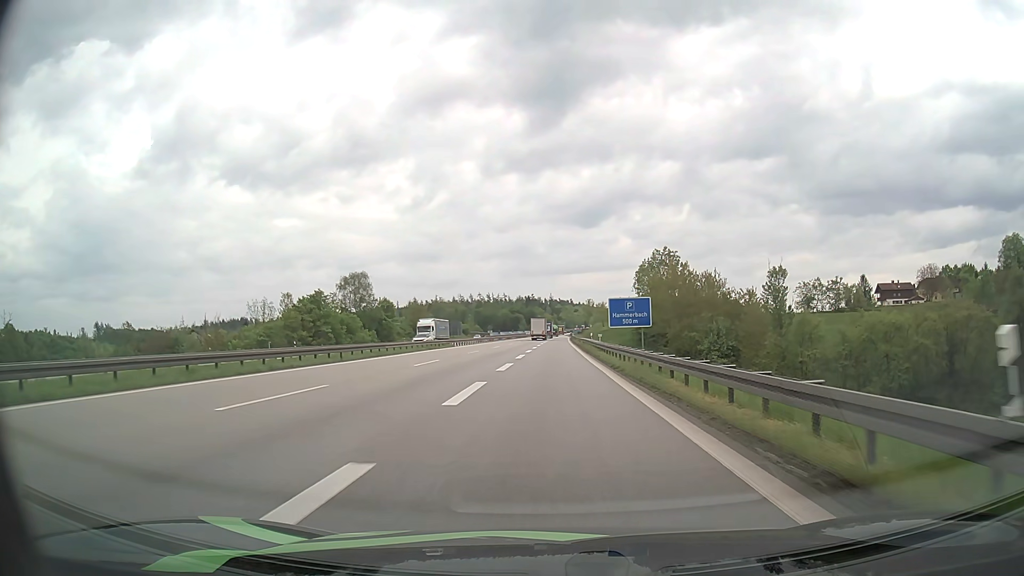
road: motorway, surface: asphalt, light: Day
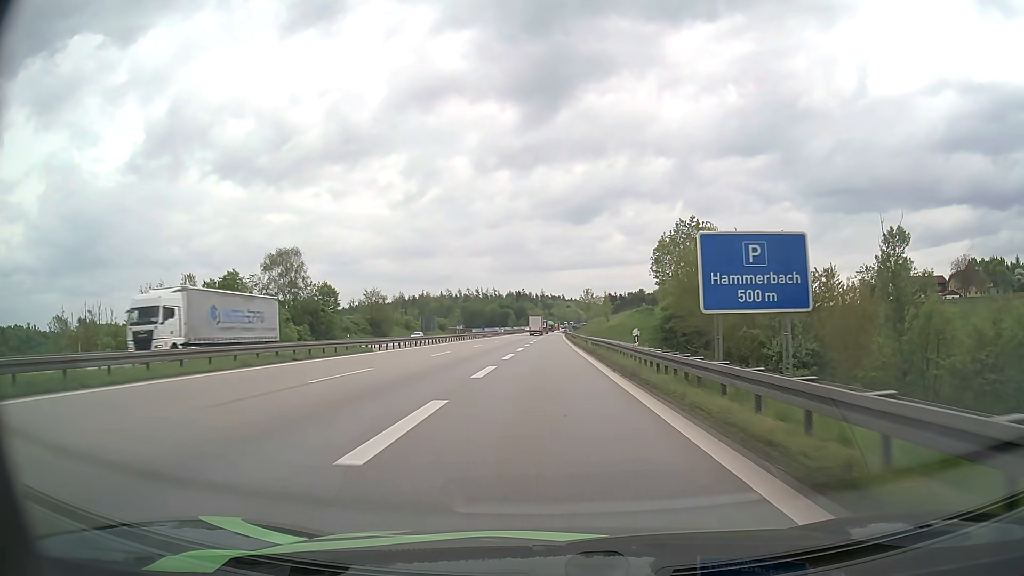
(+0.3, +30.6) m; +1°
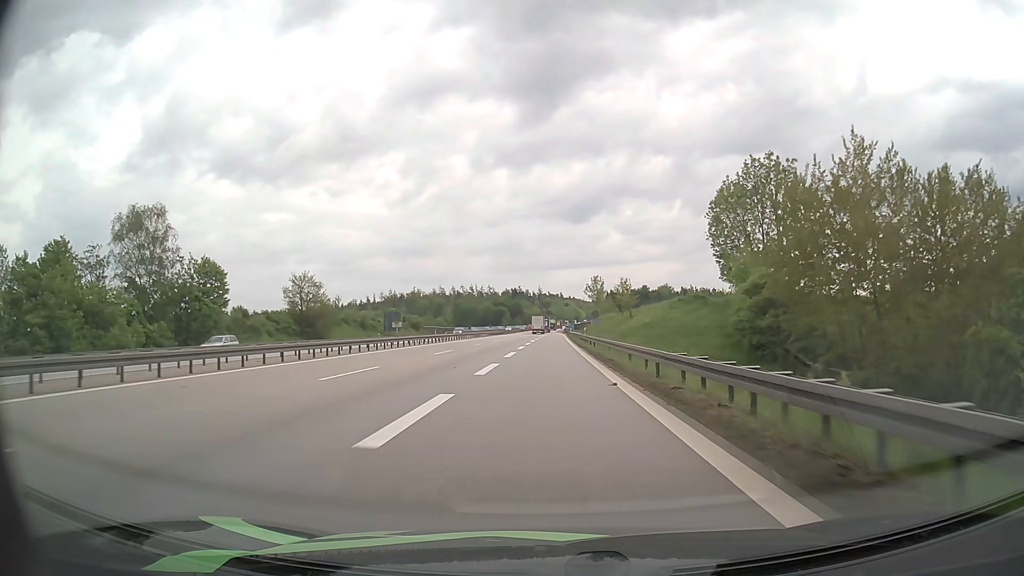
(+0.1, +35.2) m; 0°
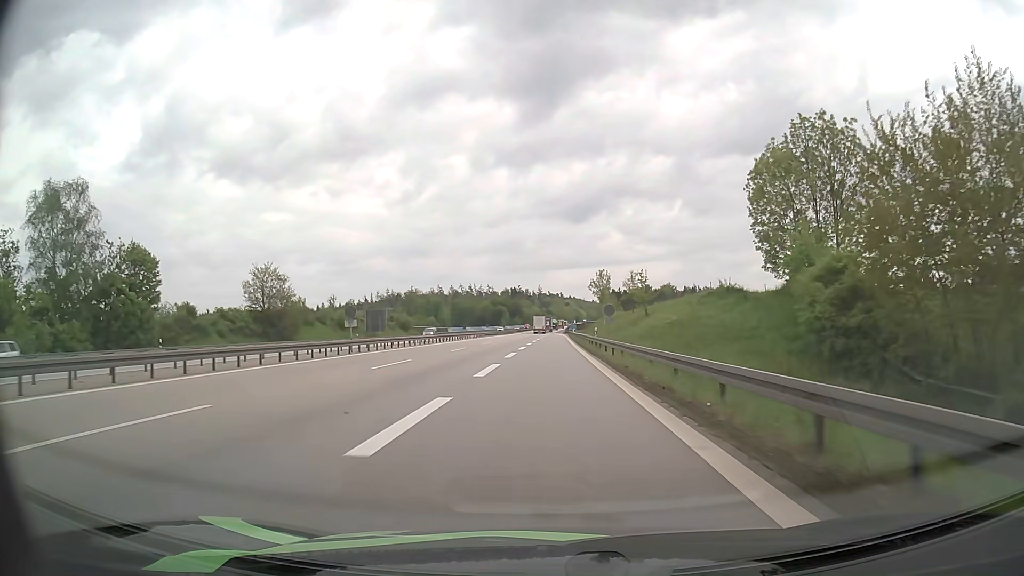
(0.0, +12.6) m; 0°
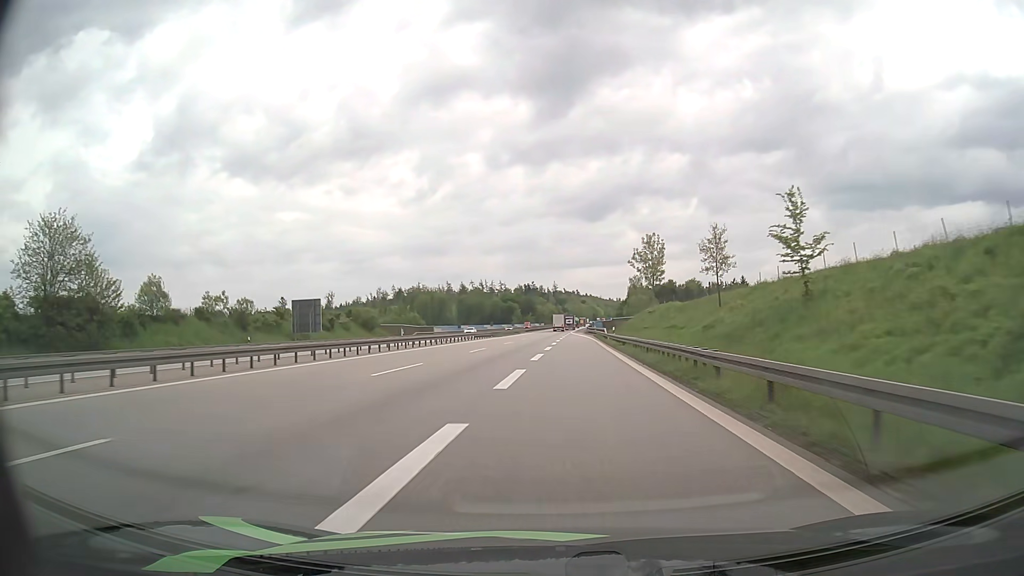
(-0.2, +39.9) m; -1°
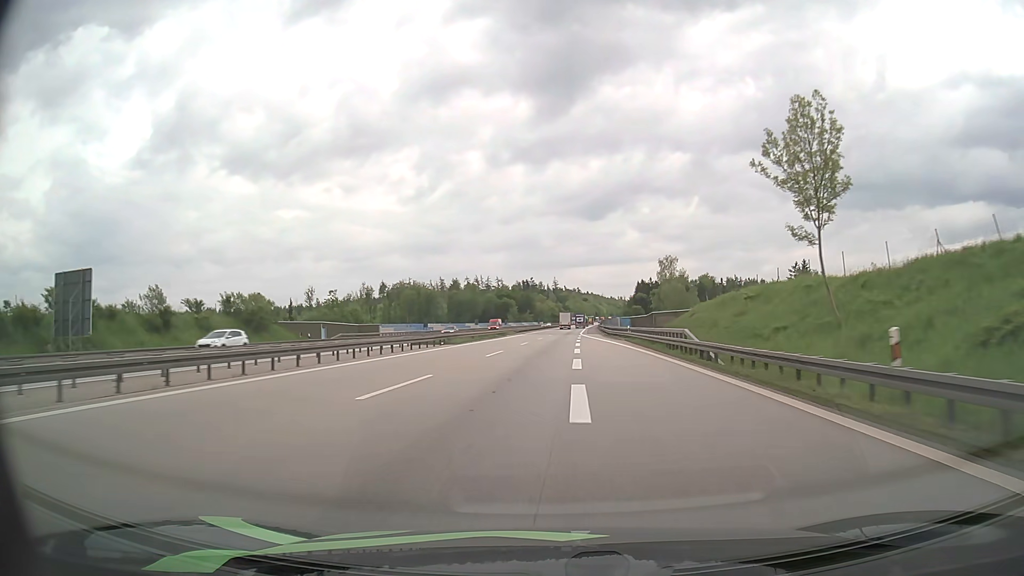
(-0.2, +42.1) m; 0°
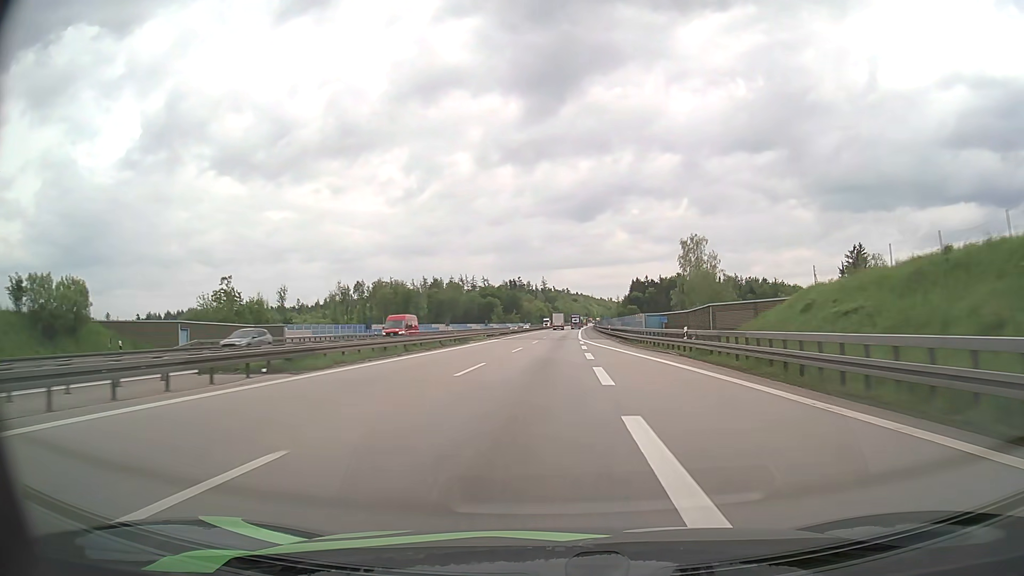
(+0.3, +29.2) m; +1°
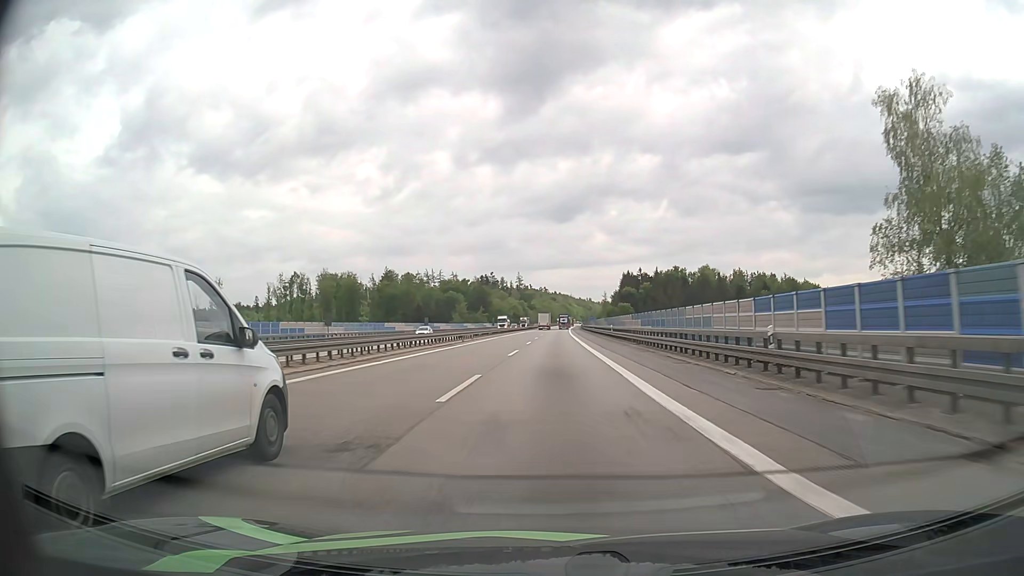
(+0.9, +60.7) m; +2°
(0, +10) (0, +20) (0, +30) (0, +40) (+1, +50) (+1, +60) (+1, +70) (+1, +80) (+1, +90) (+2, +100) m
